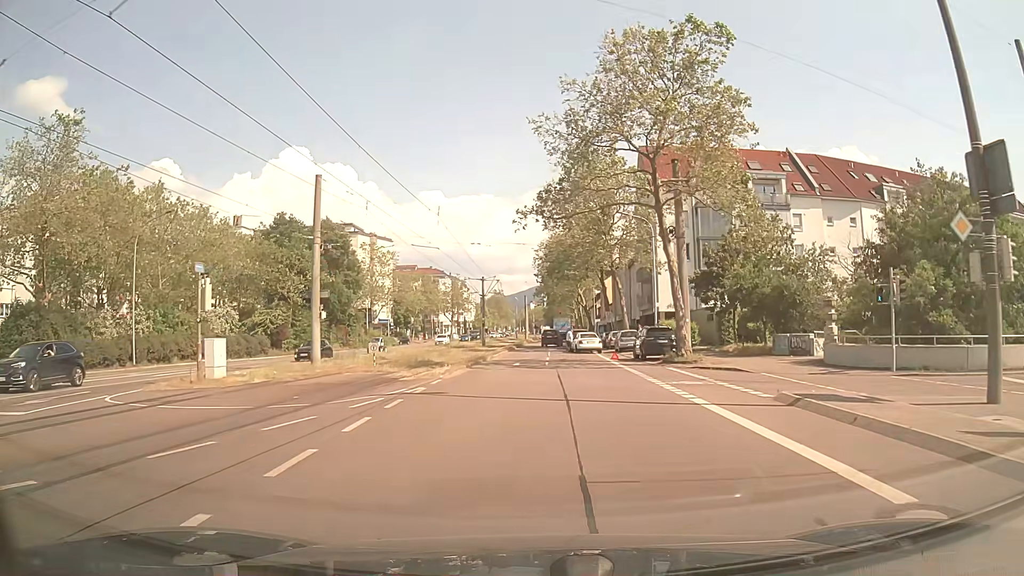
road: tertiary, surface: asphalt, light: Day
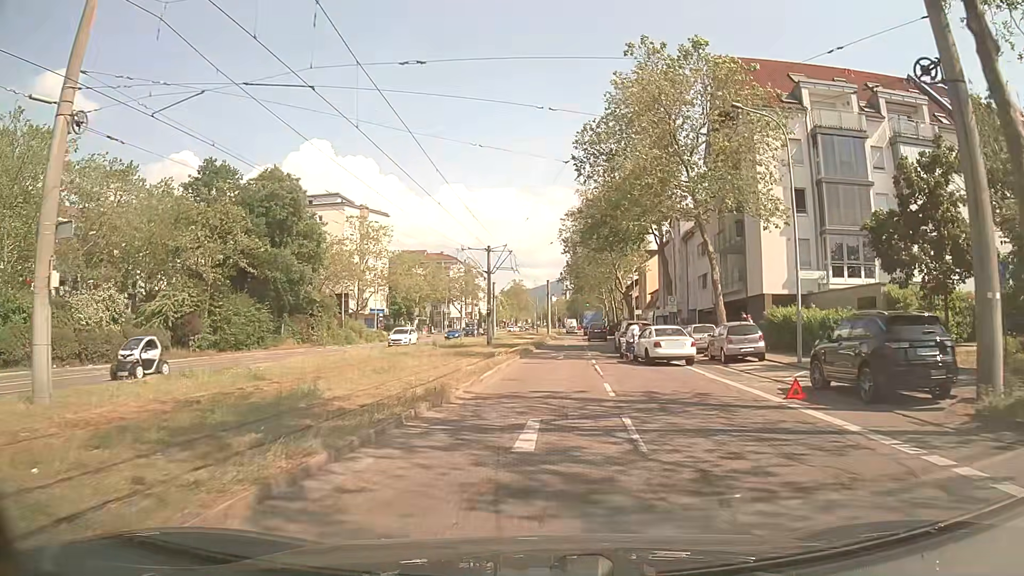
(-0.5, +21.3) m; -2°
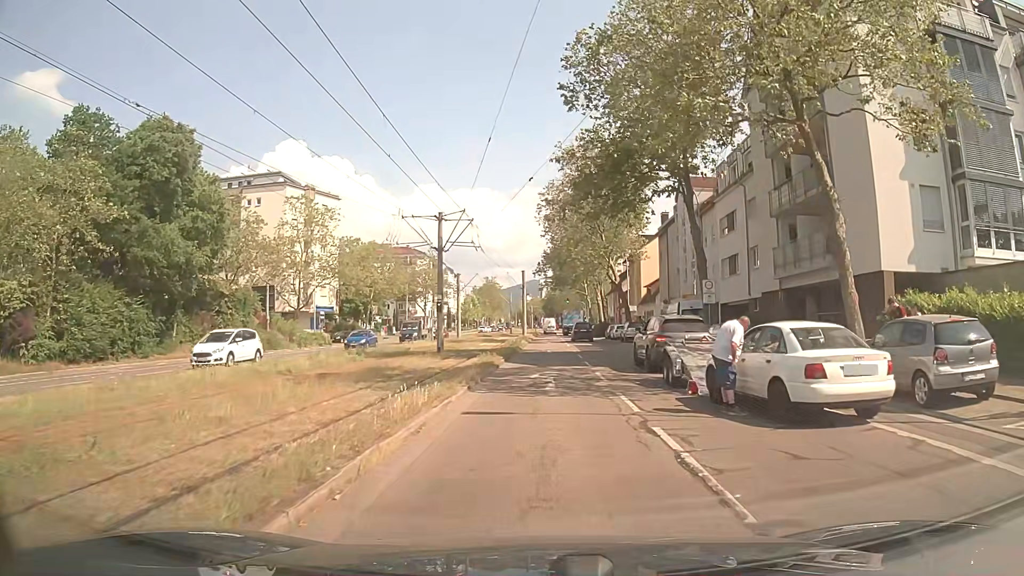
(0.0, +14.7) m; +2°
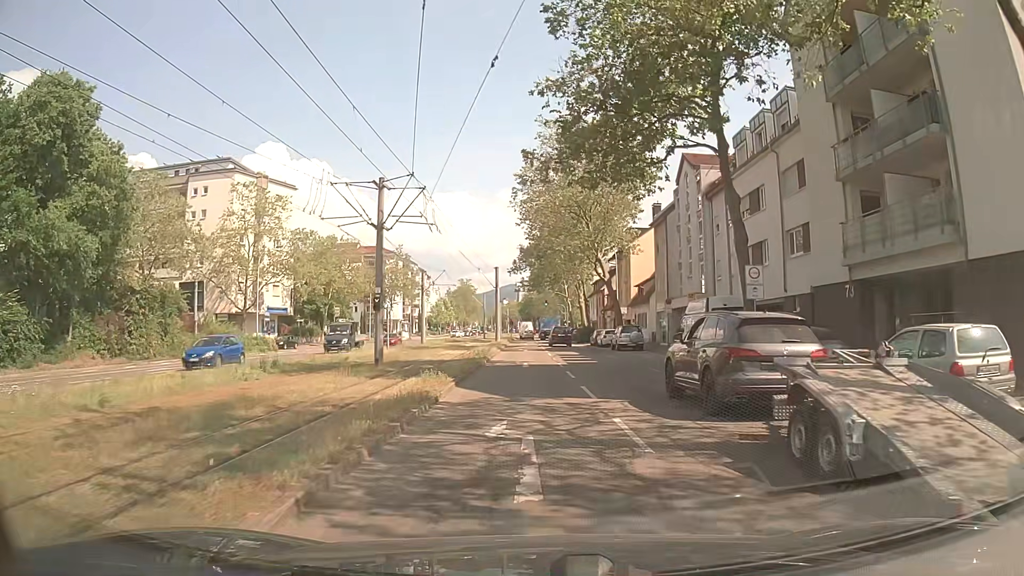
(+0.1, +9.2) m; +2°
